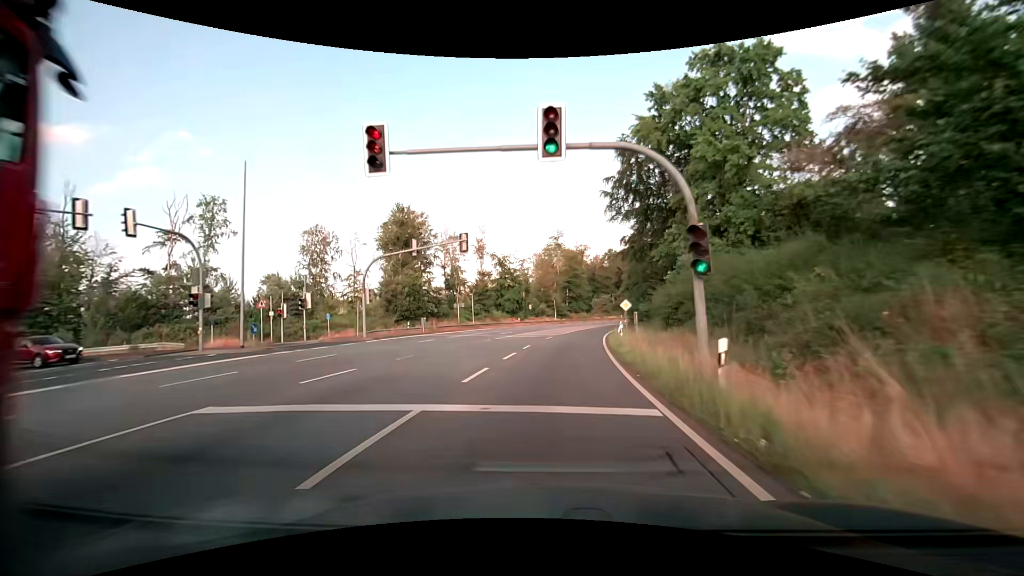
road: primary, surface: asphalt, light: Day
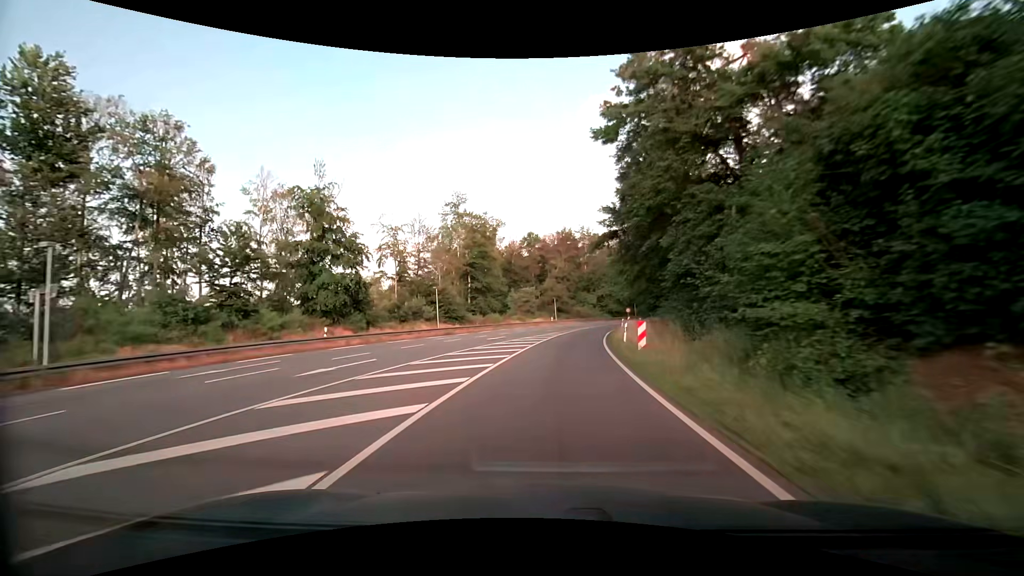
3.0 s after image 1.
(+4.5, +49.3) m; +10°
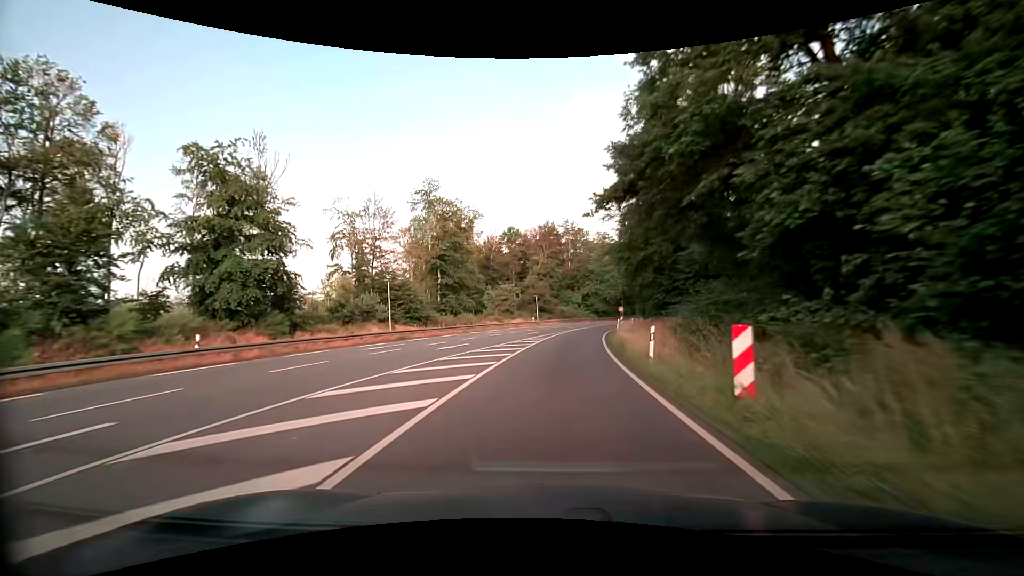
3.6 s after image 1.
(+0.2, +10.0) m; +2°
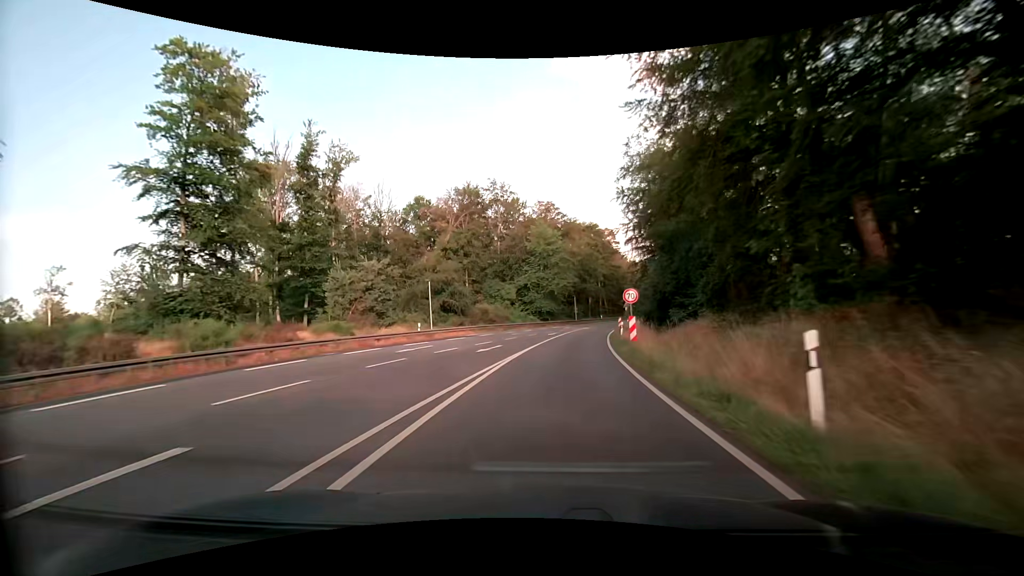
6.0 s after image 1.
(+2.7, +40.1) m; +7°
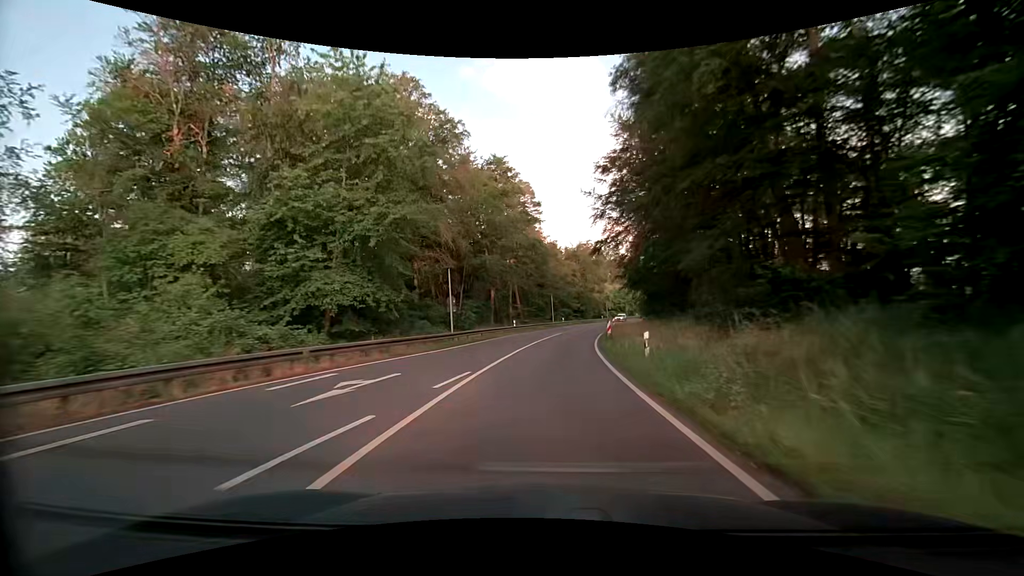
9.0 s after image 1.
(+4.9, +51.1) m; +11°
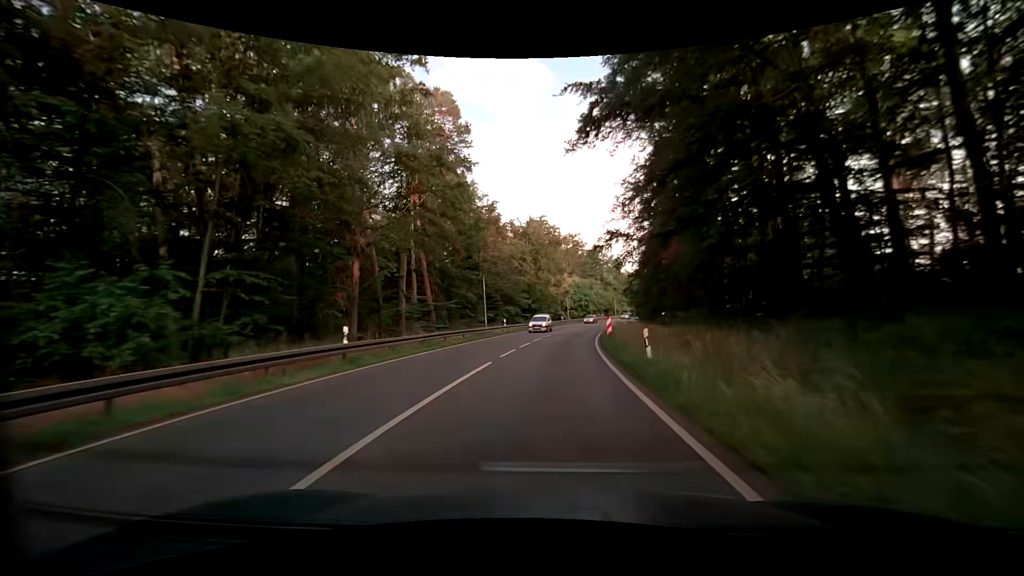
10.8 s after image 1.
(+1.6, +32.4) m; +6°
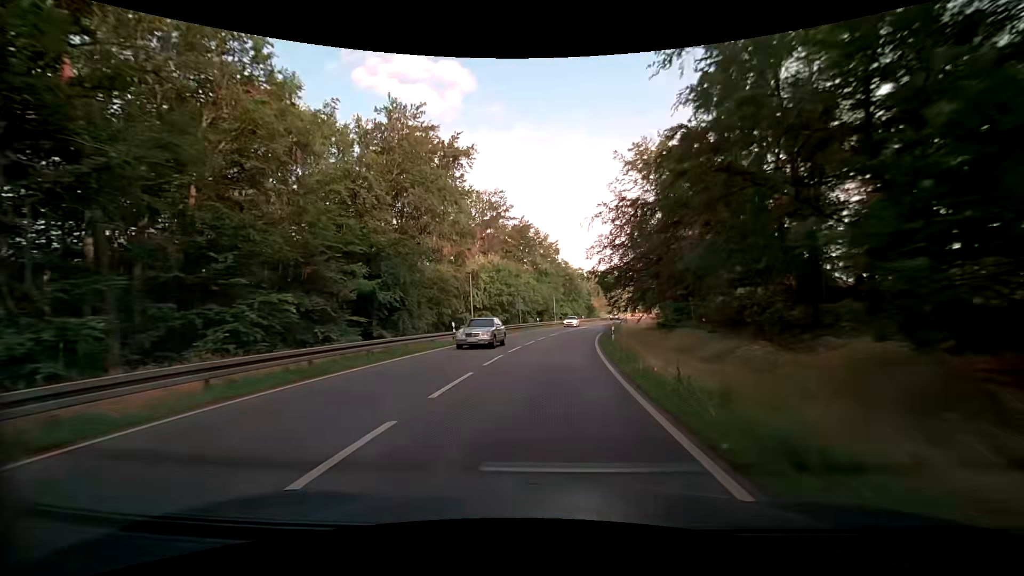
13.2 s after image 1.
(+3.4, +44.9) m; +9°
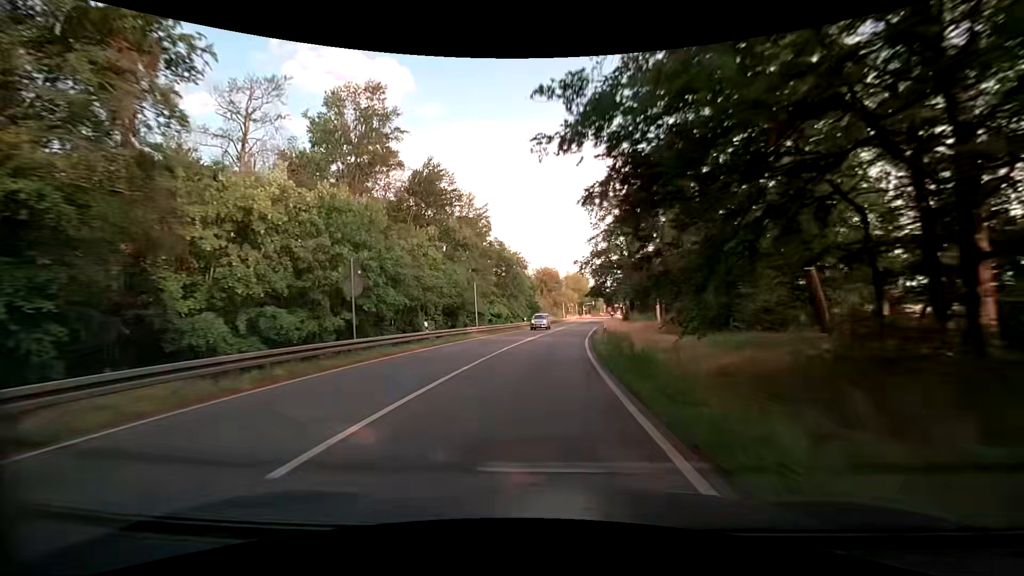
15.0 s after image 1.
(+1.9, +34.5) m; +6°
(0, +10) (+1, +20) (+1, +30) (+2, +40) (+3, +50) (+4, +60) (+6, +70) (+7, +80) (+8, +90) (+10, +99) m
